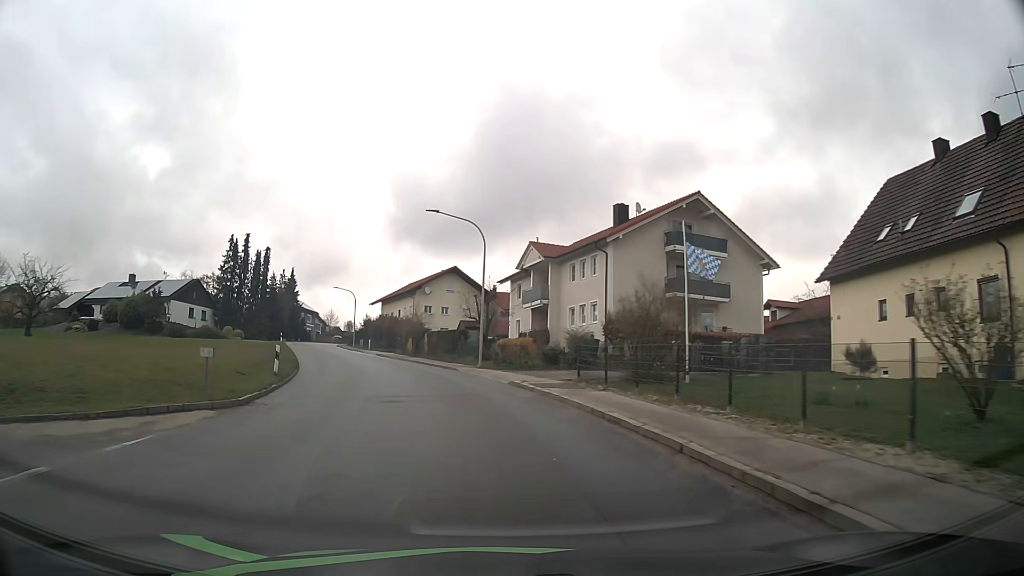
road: tertiary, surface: asphalt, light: Day
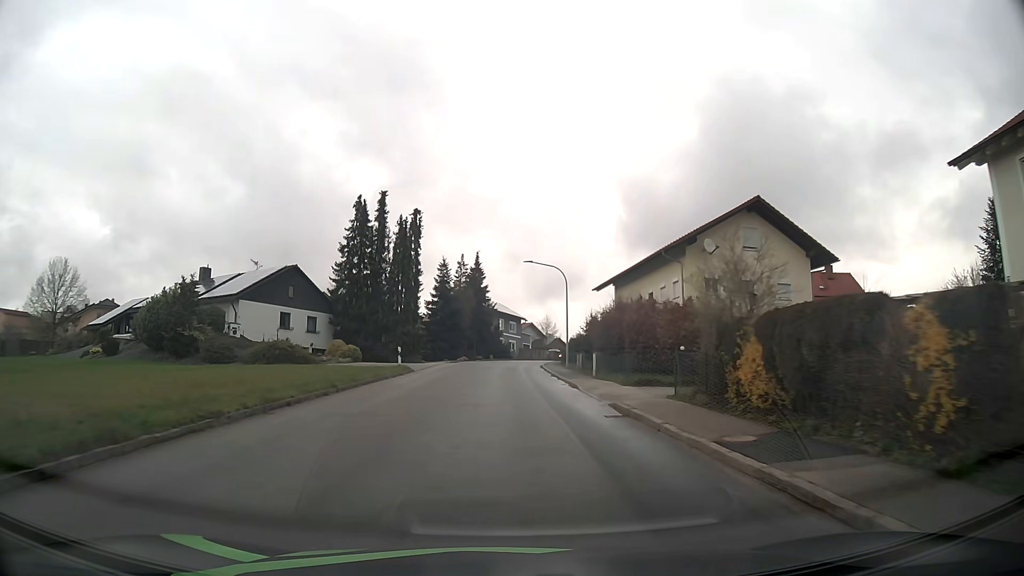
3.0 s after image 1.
(-6.8, +37.2) m; -20°
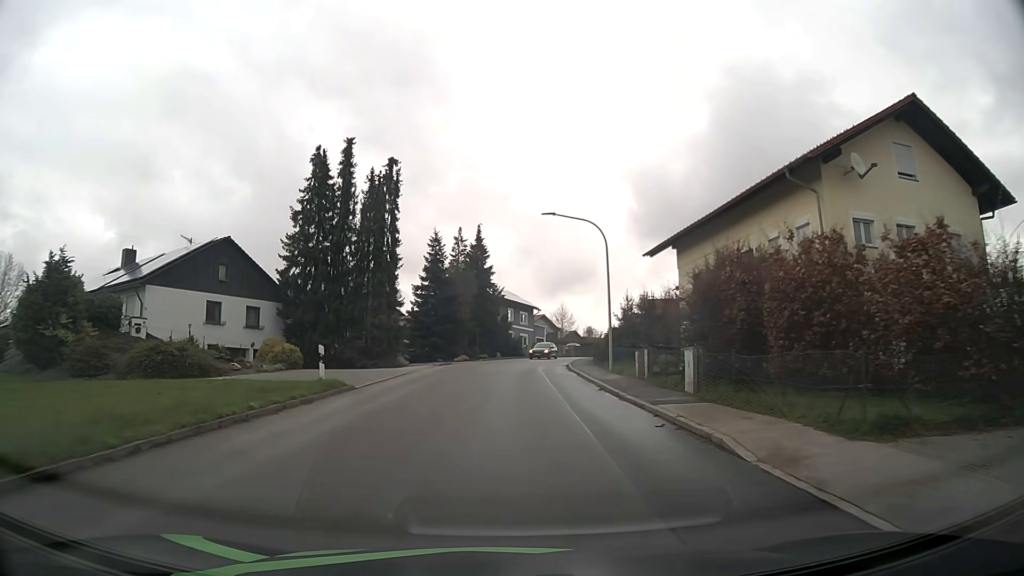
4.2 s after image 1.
(-0.2, +15.3) m; 0°
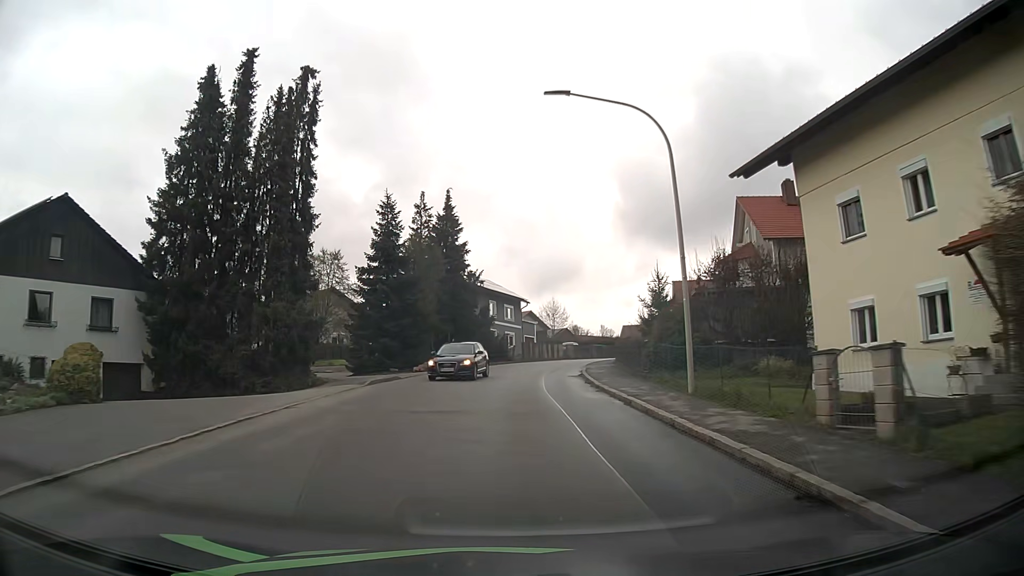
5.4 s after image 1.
(+0.1, +15.4) m; +1°
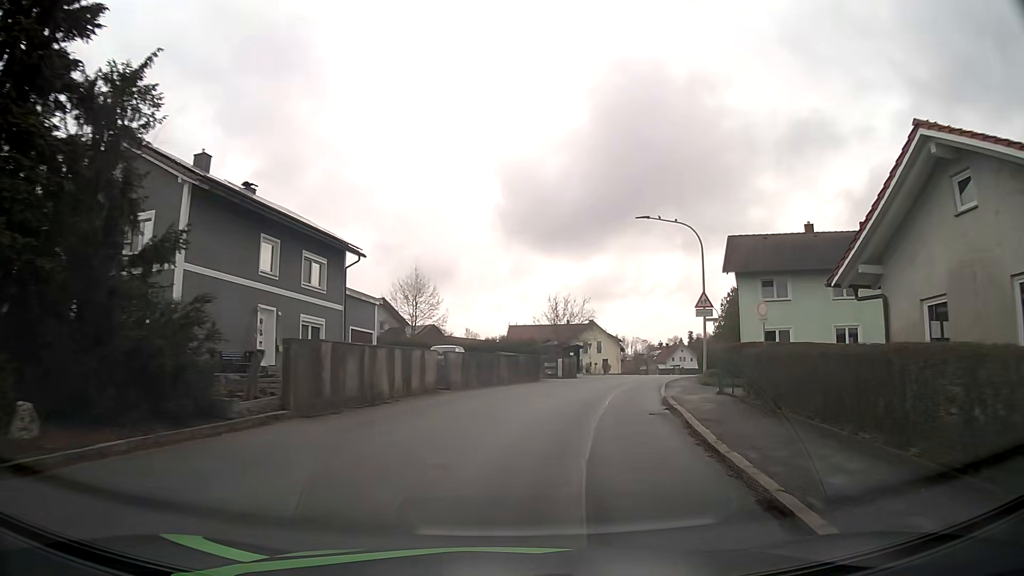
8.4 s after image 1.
(+2.2, +37.7) m; +11°
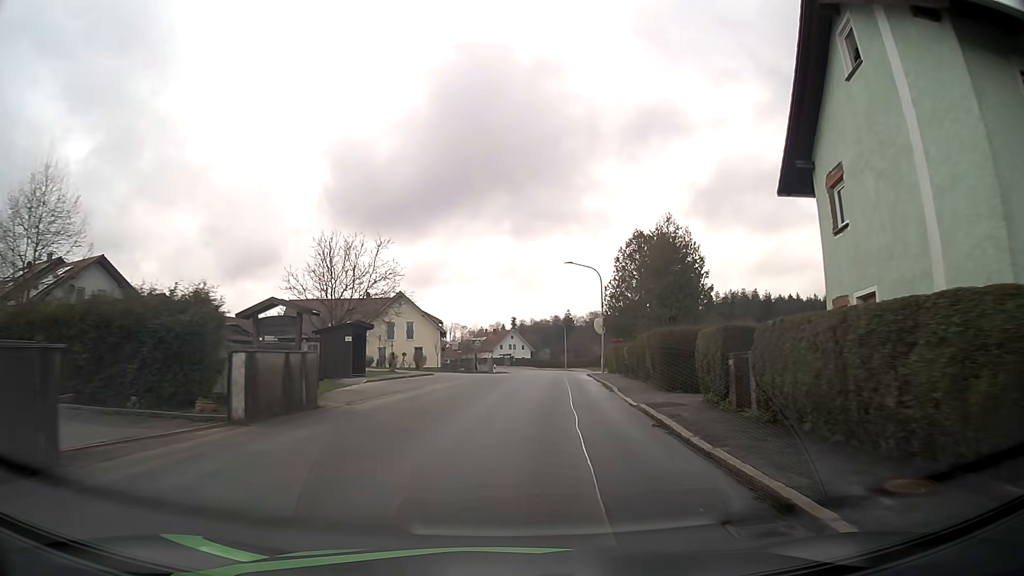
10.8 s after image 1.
(+4.5, +29.0) m; +15°
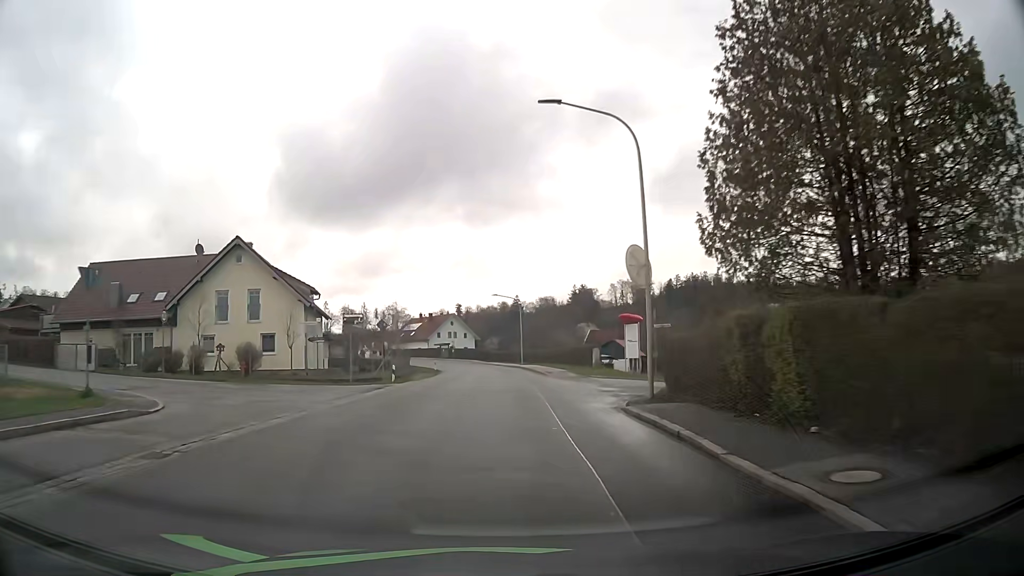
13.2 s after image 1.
(+2.0, +31.1) m; +5°
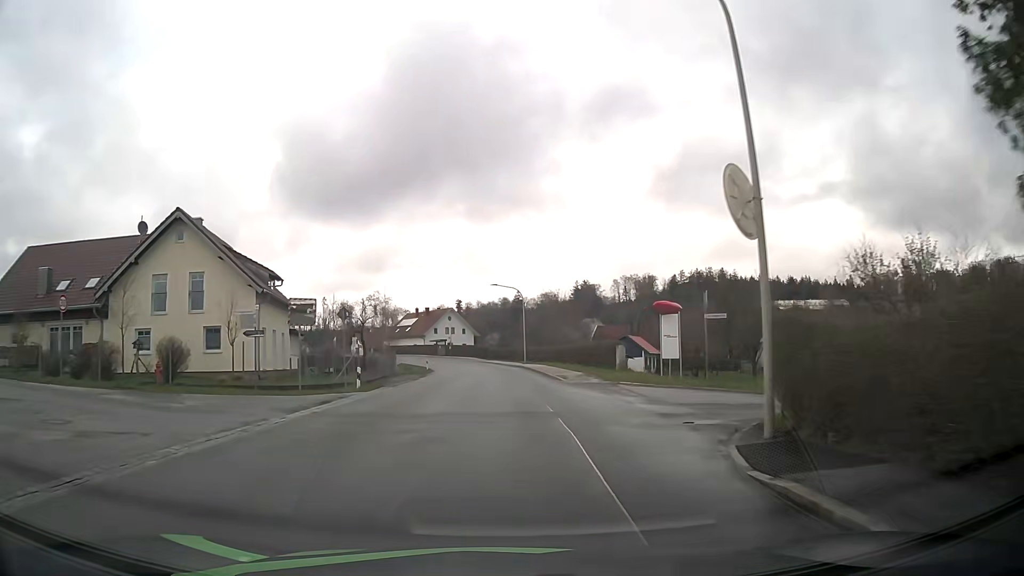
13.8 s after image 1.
(0.0, +8.1) m; -1°
(0, +10) (0, +20) (0, +30) (0, +40) (-1, +50) (-1, +60) (-3, +70) (-4, +80) (-7, +89) (-10, +99) m
